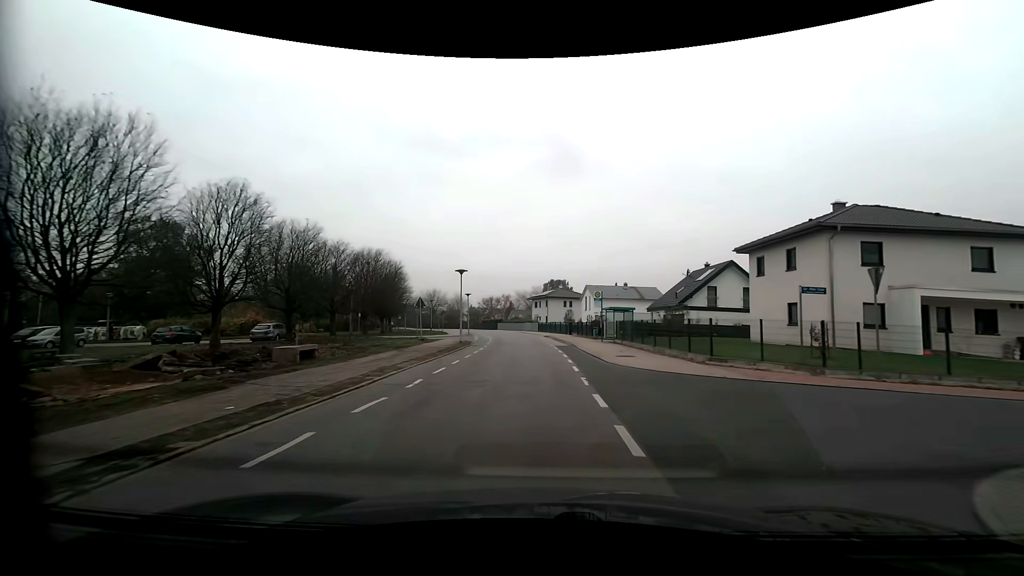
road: residential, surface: asphalt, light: Day
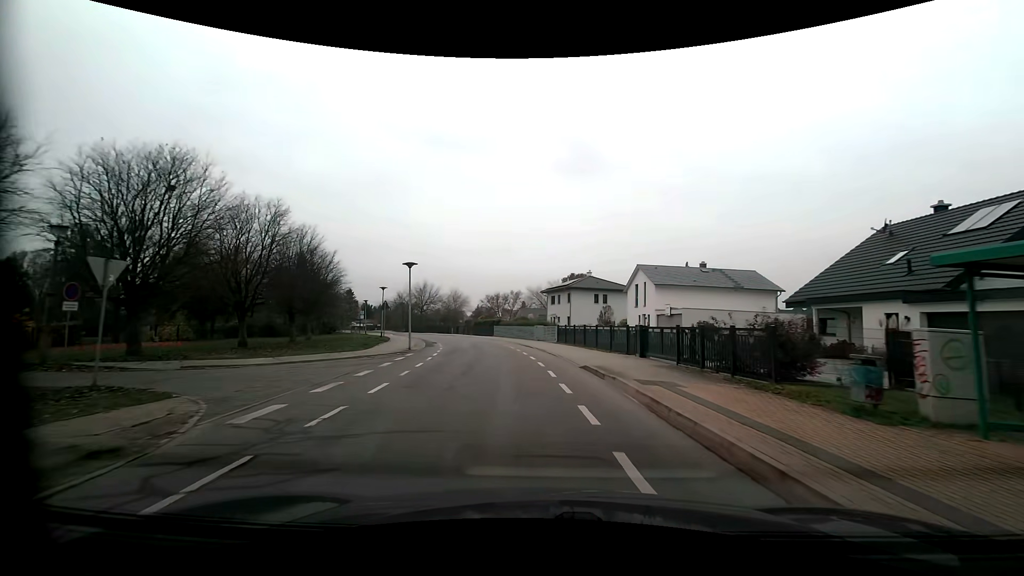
(-0.3, +31.6) m; -2°
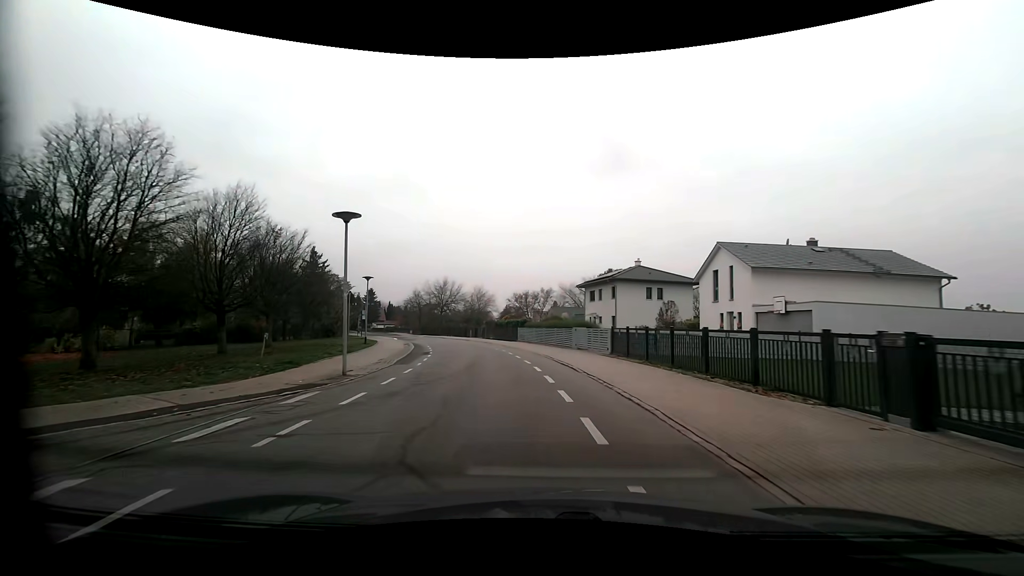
(-0.4, +13.2) m; -4°
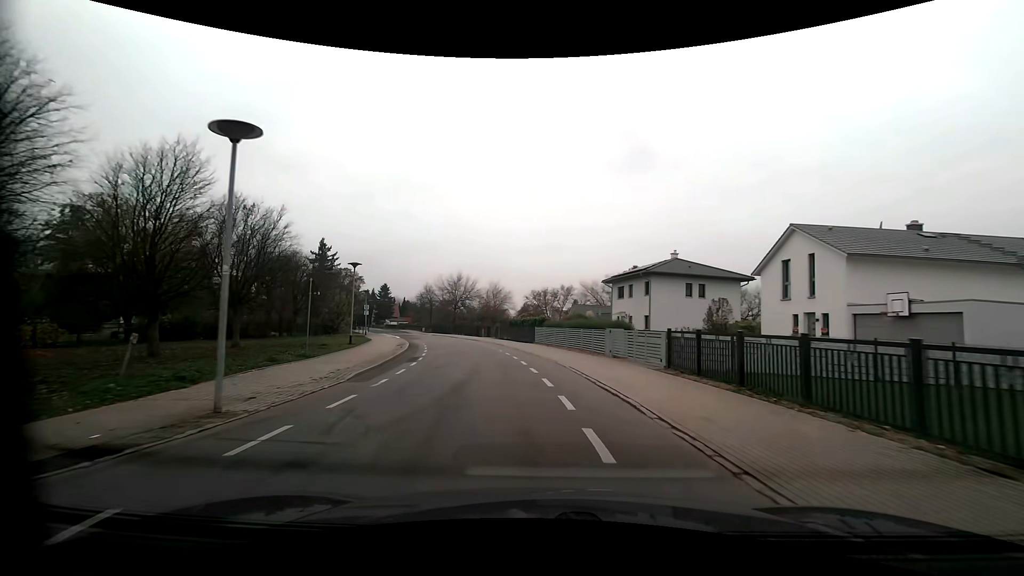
(-0.1, +6.7) m; -2°
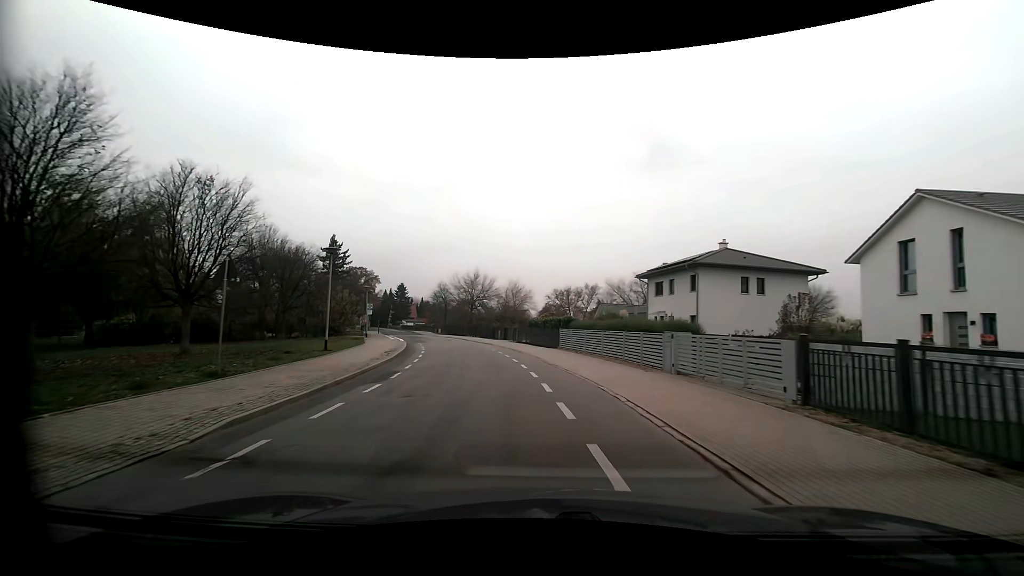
(-0.1, +6.8) m; -2°
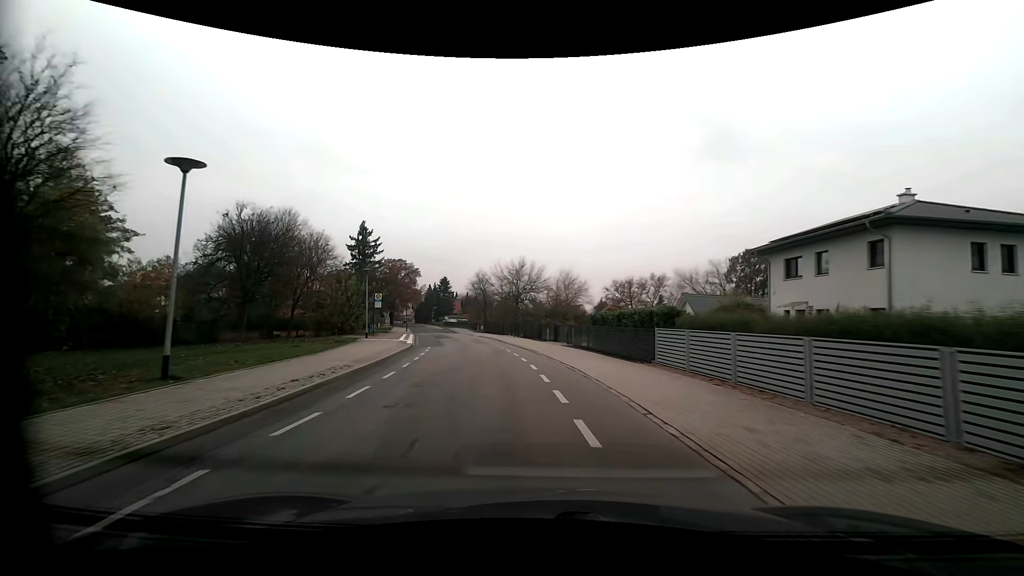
(-0.8, +13.7) m; -6°
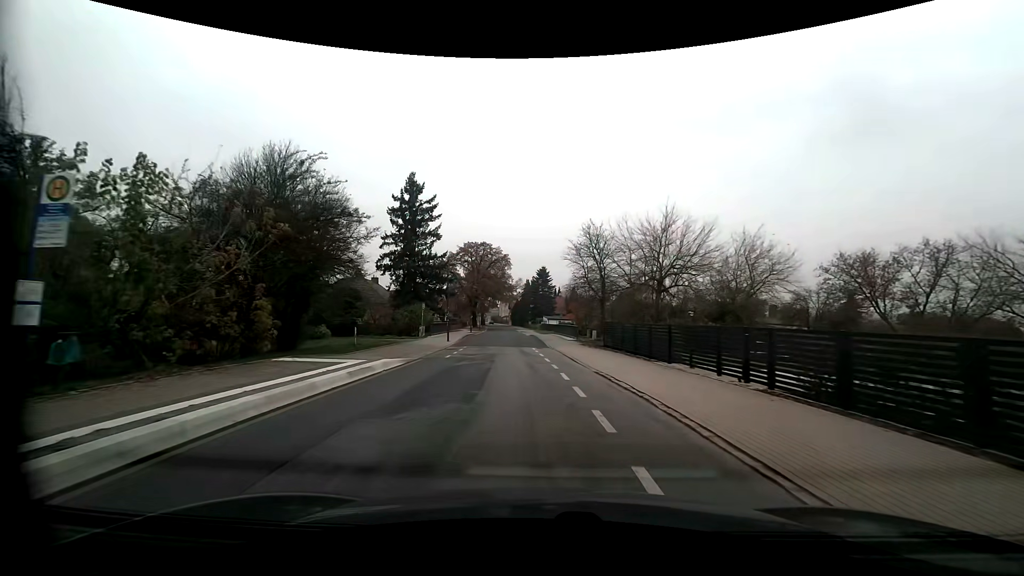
(-4.1, +35.0) m; -12°
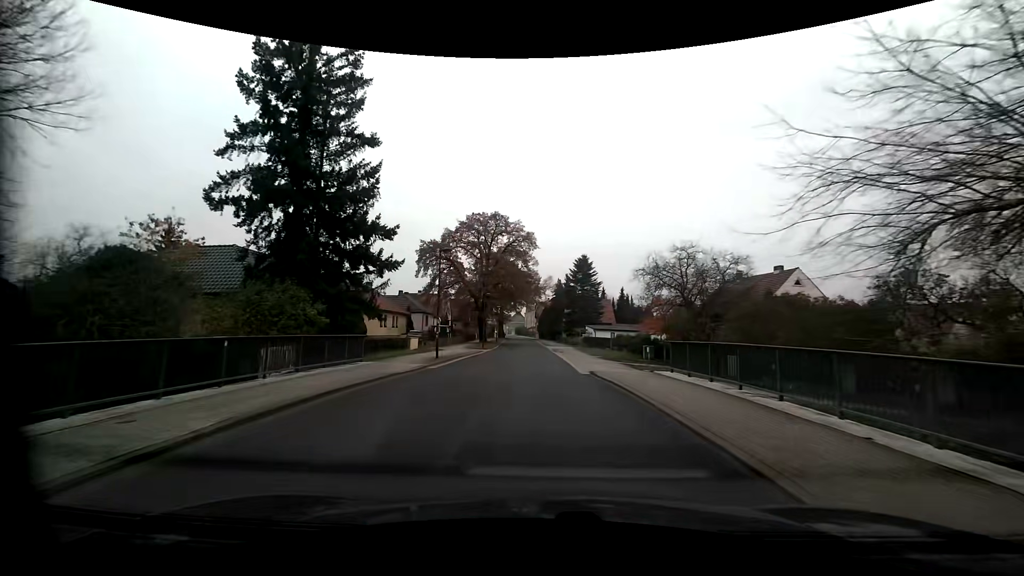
(-1.5, +36.5) m; -3°
(0, +10) (0, +20) (0, +30) (0, +40) (0, +50) (0, +60) (-1, +70) (-1, +80) (-1, +90) (-1, +100) m
